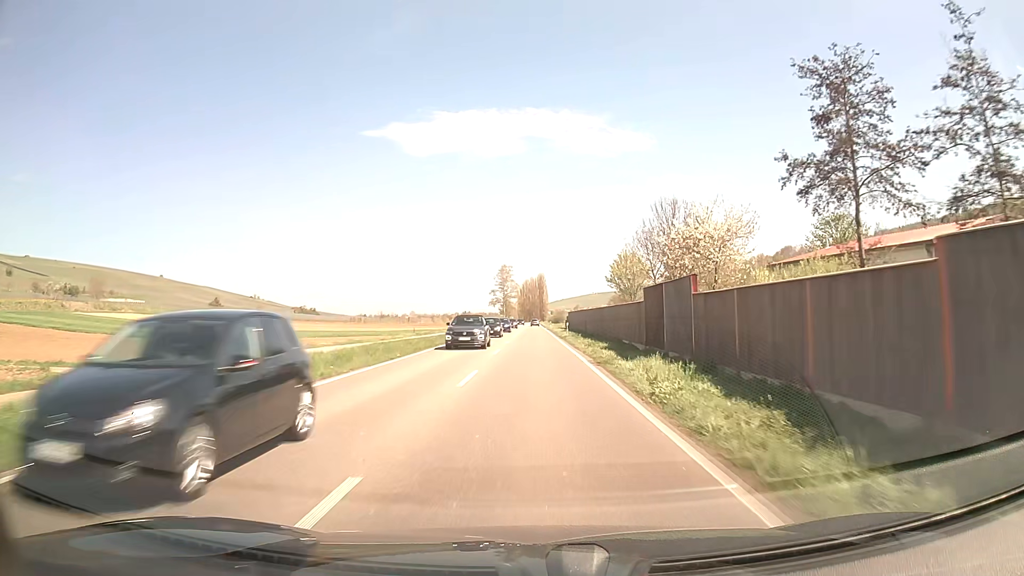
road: primary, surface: asphalt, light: Day
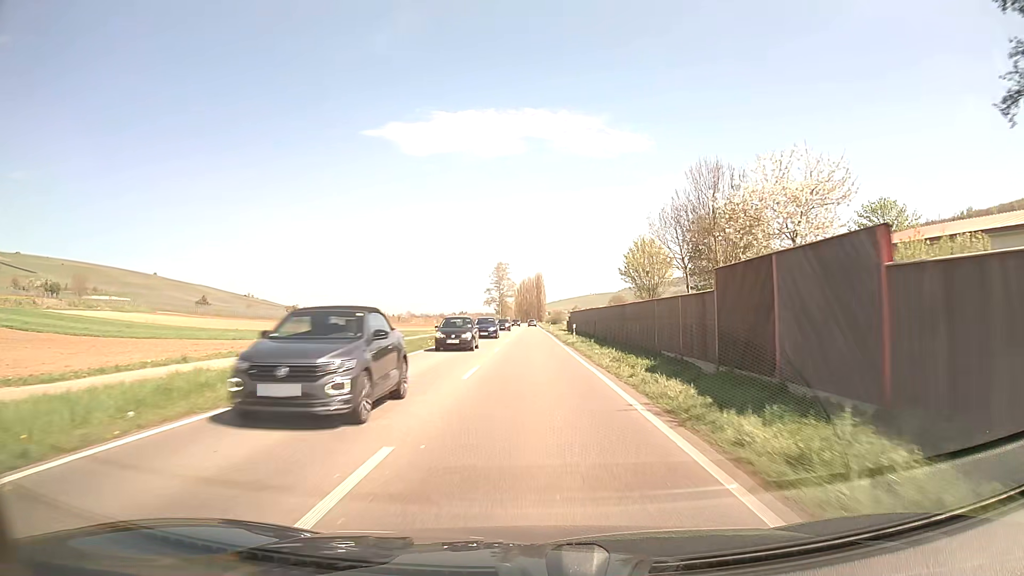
(0.0, +10.7) m; 0°
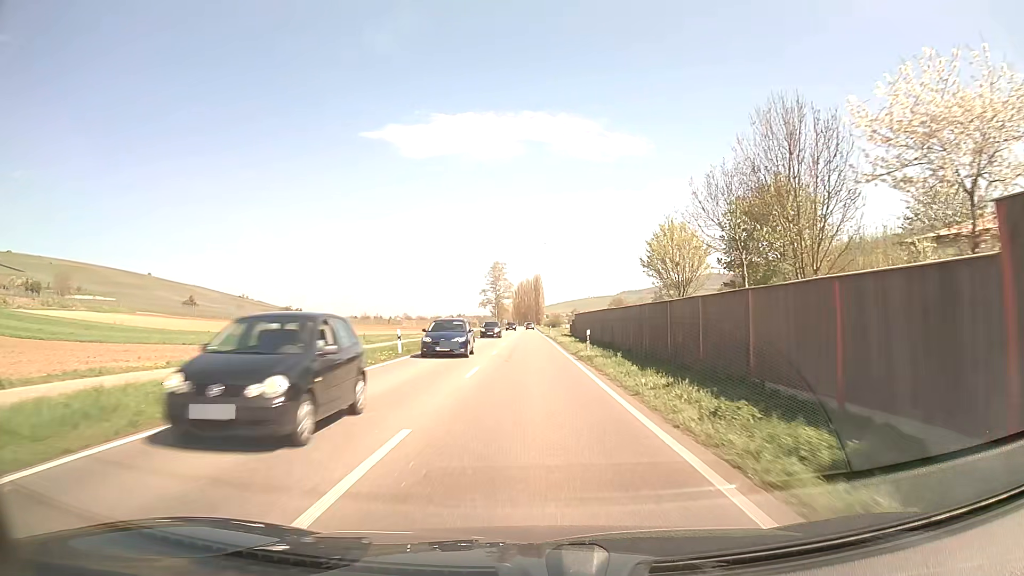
(0.0, +10.7) m; 0°
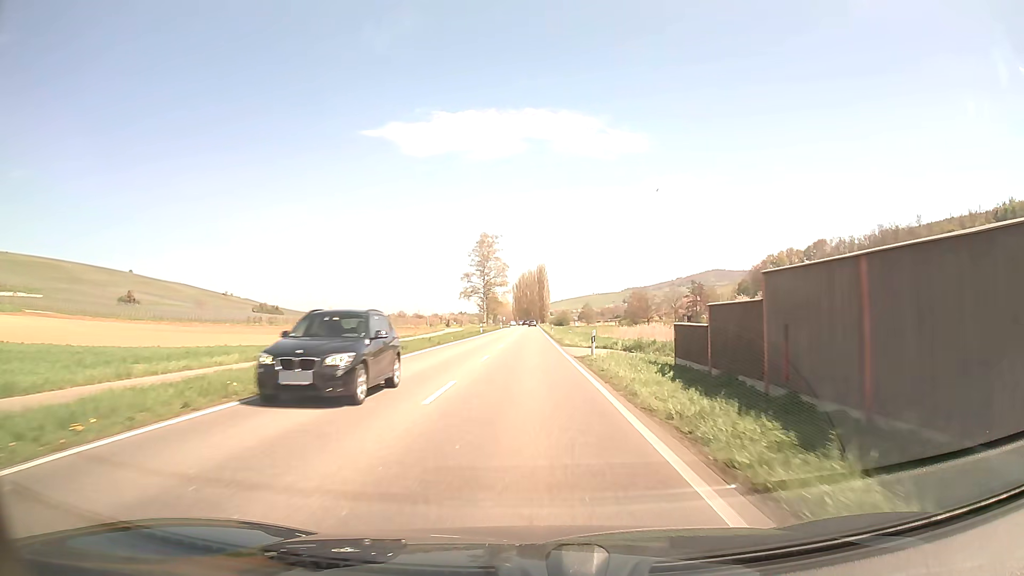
(+0.2, +53.3) m; 0°
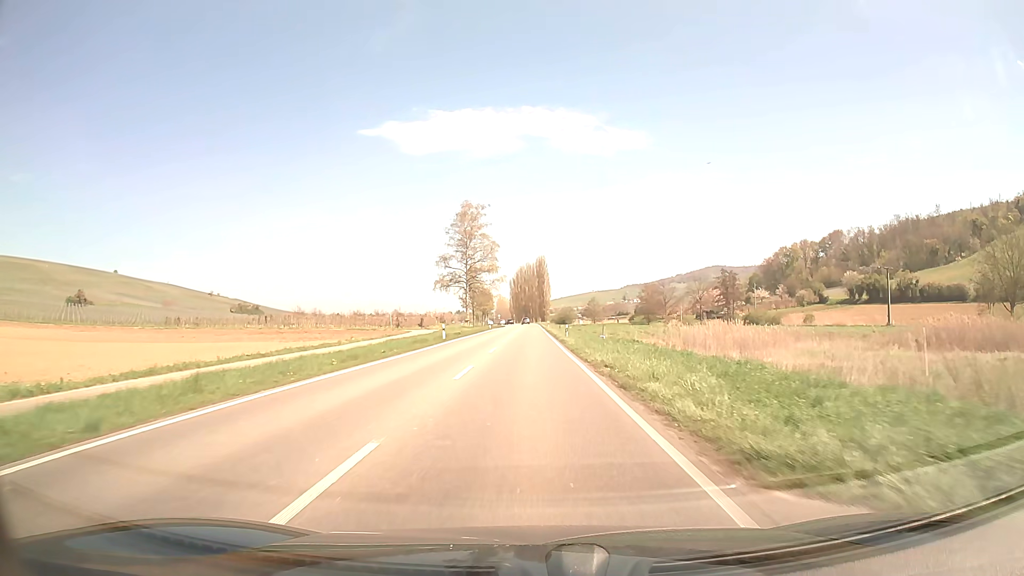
(0.0, +31.9) m; 0°
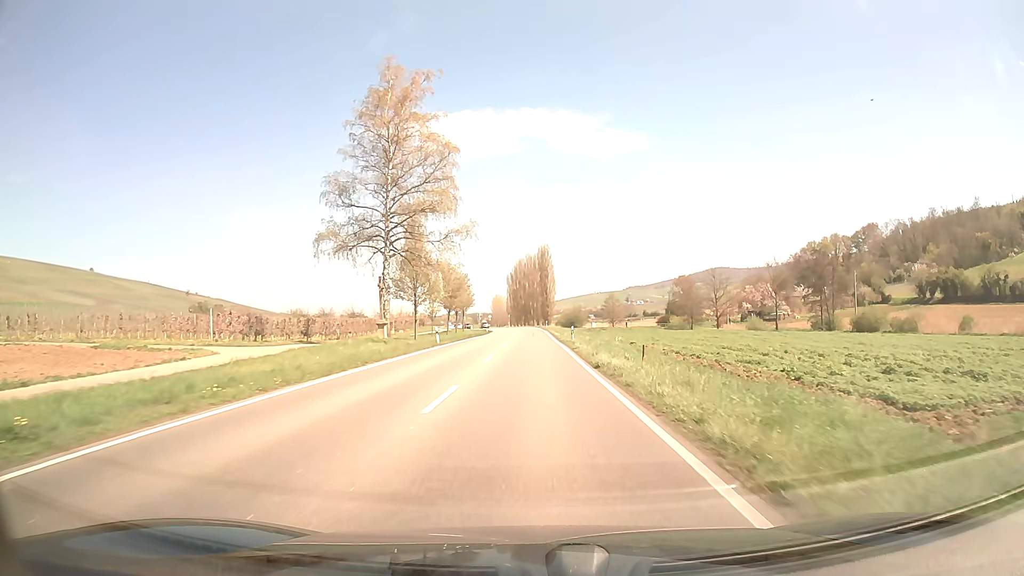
(-0.1, +53.2) m; 0°
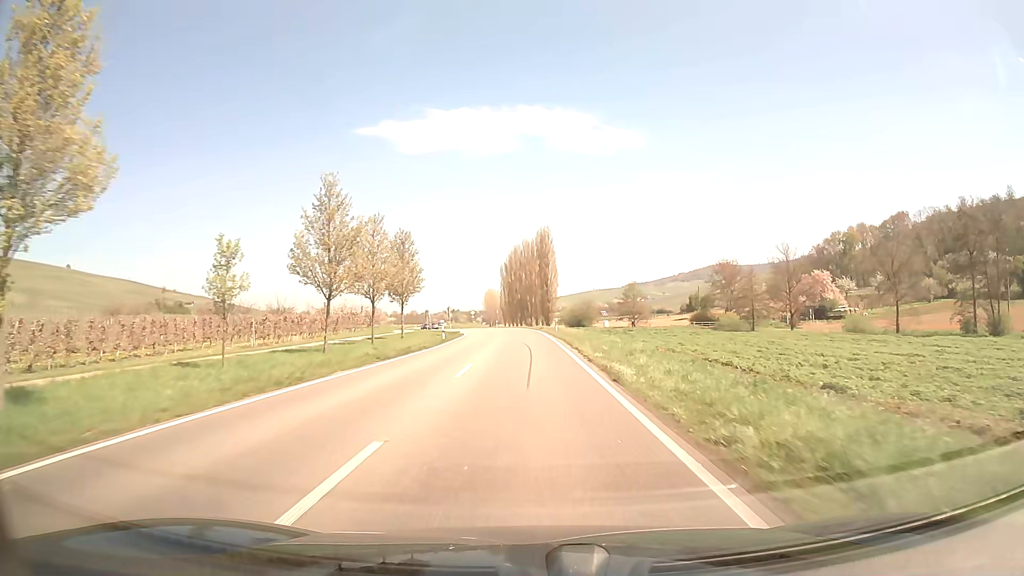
(+0.2, +42.7) m; 0°
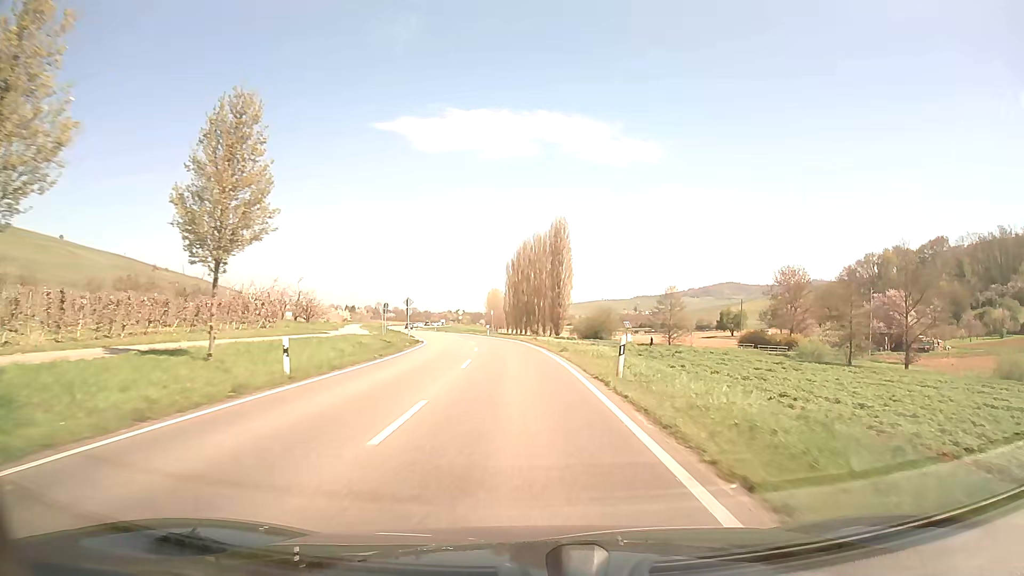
(-0.3, +32.0) m; -1°
(0, +10) (0, +20) (-1, +30) (-2, +40) (-3, +50) (-5, +60) (-7, +69) (-9, +79) (-12, +89) (-14, +99) m
